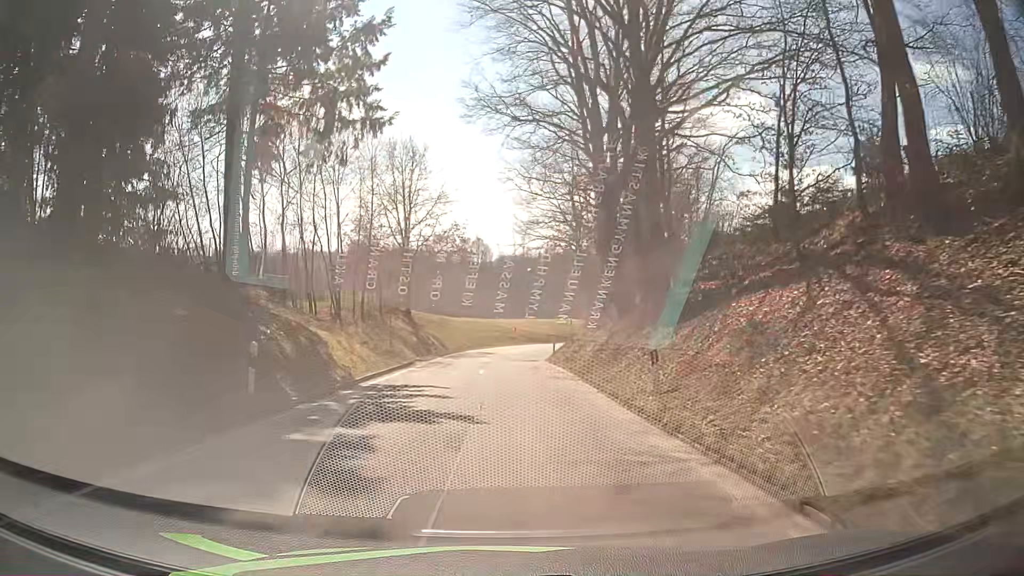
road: tertiary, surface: asphalt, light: Day
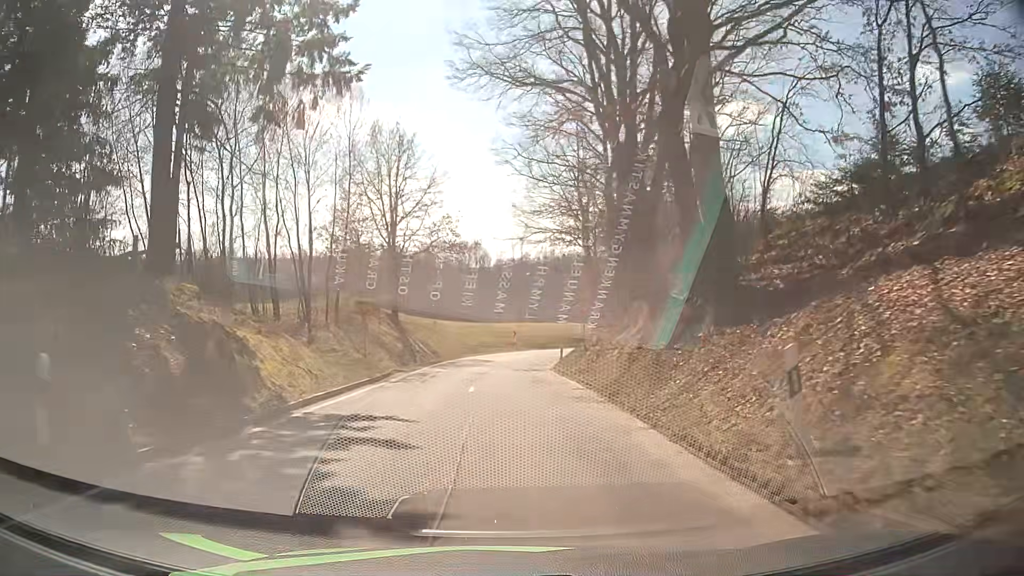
(-0.1, +6.1) m; +1°
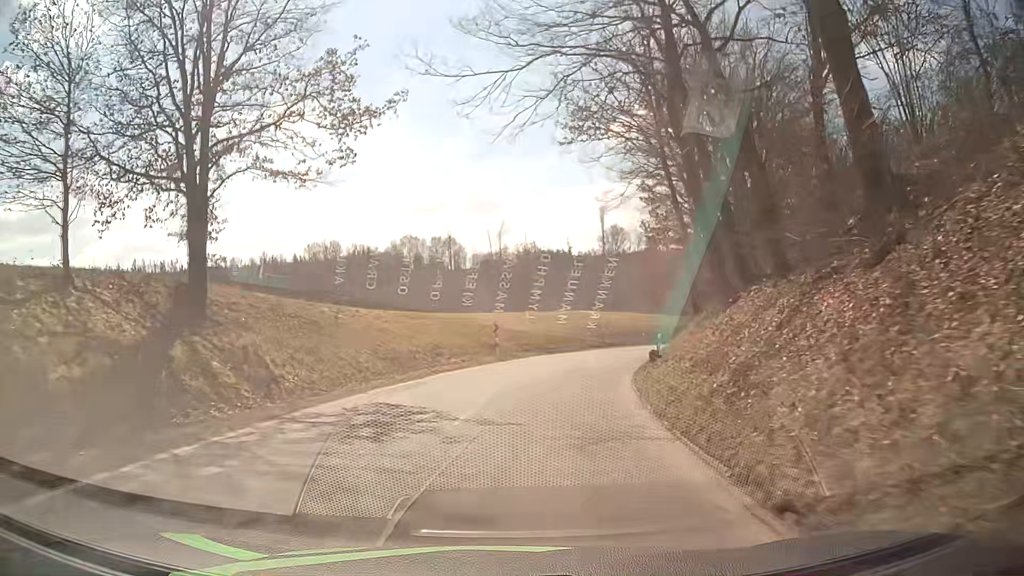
(-0.3, +31.1) m; 0°
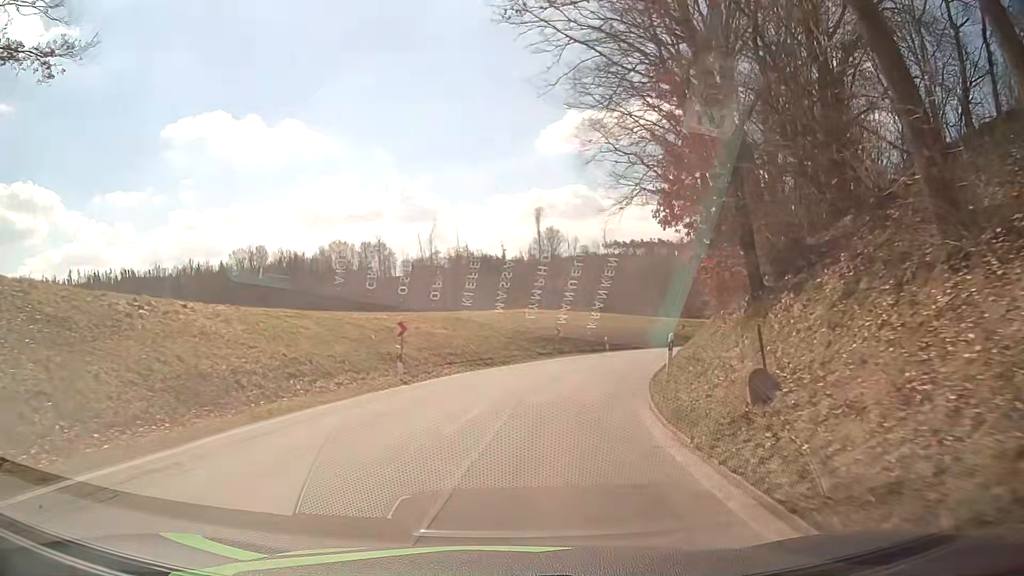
(+0.7, +12.7) m; +6°
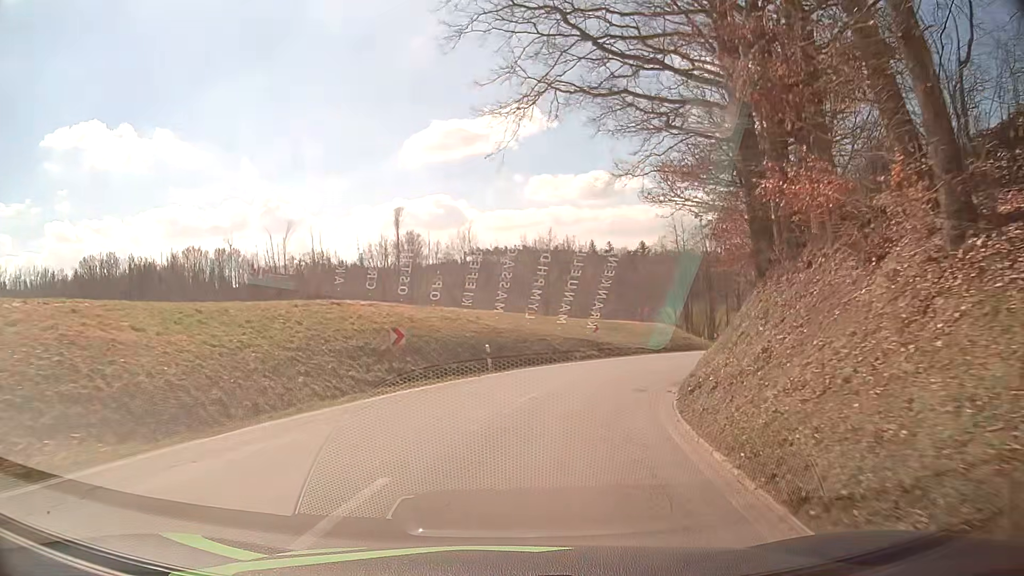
(+1.8, +19.3) m; +12°
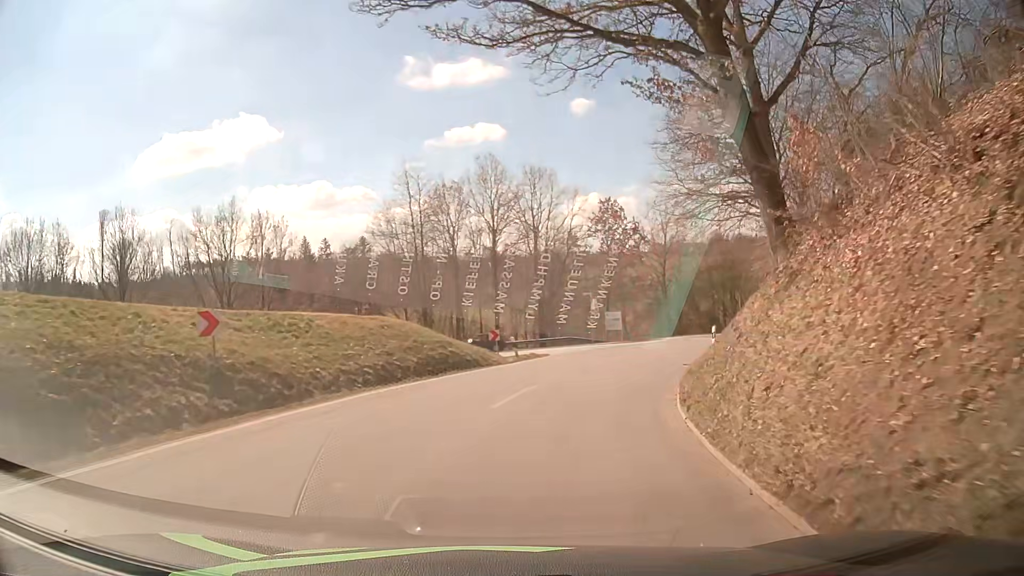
(+4.9, +25.7) m; +23°
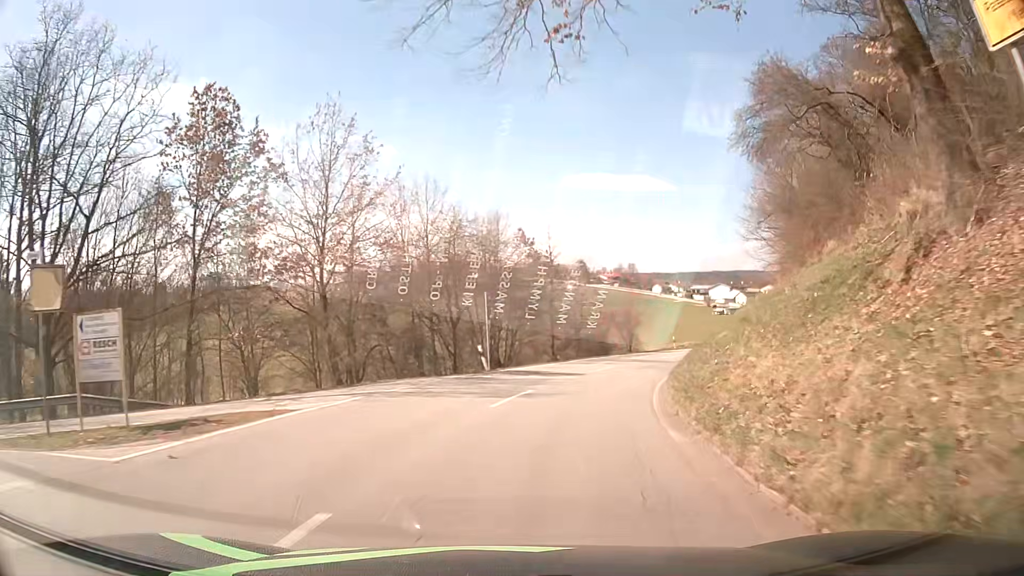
(+8.6, +33.2) m; +28°
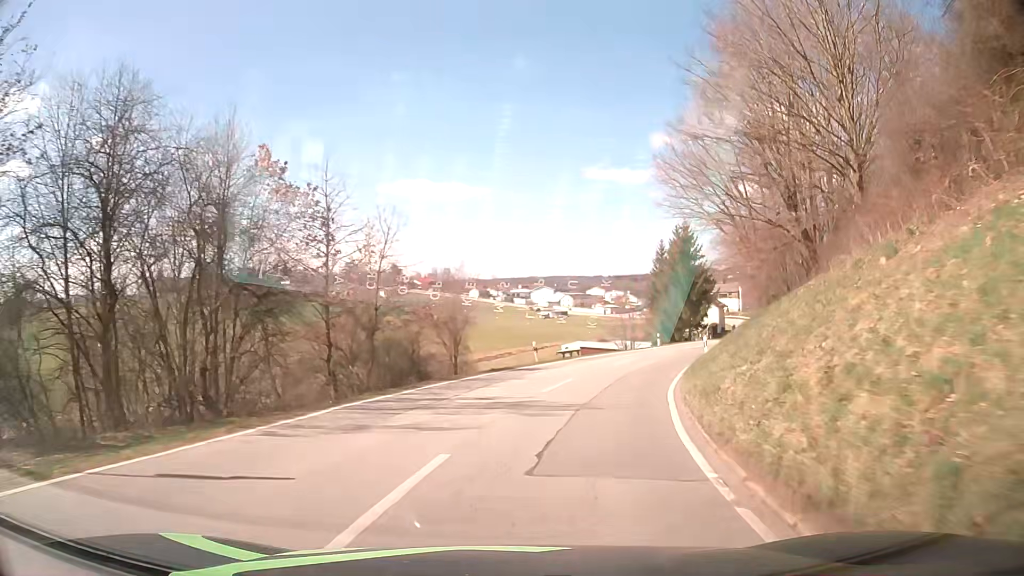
(+2.9, +21.2) m; +16°
(+1, +10) (+3, +20) (+6, +29) (+10, +38) (+14, +48) (+18, +57) (+23, +65) (+27, +74) (+32, +83) (+36, +92) m
